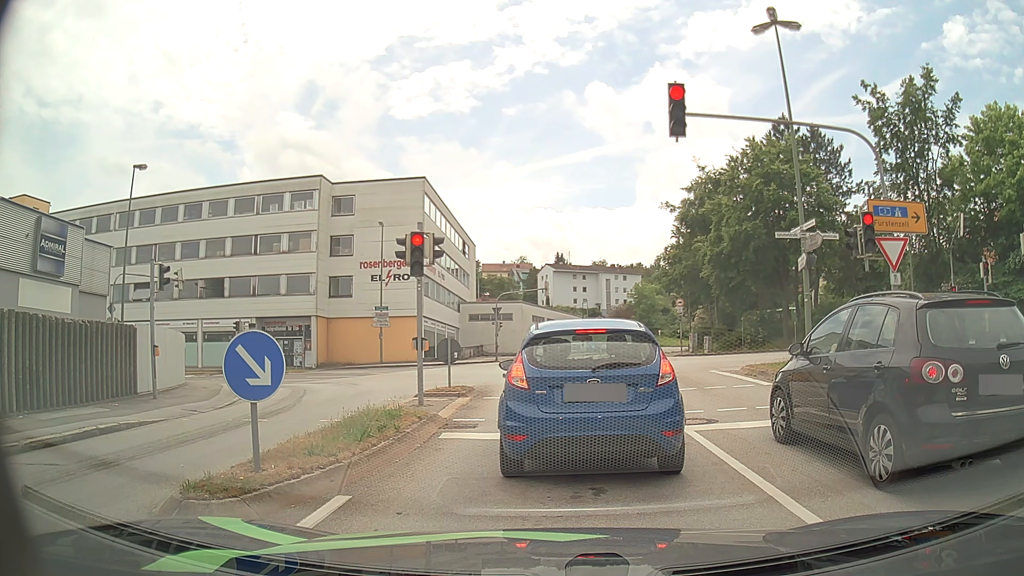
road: tertiary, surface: asphalt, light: Day
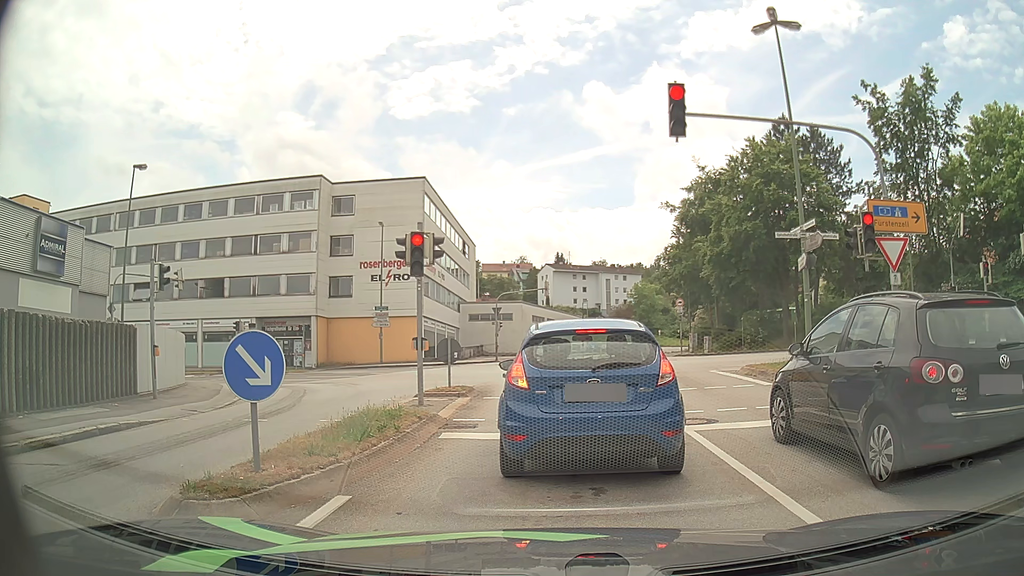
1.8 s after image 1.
(0.0, 0.0) m; 0°
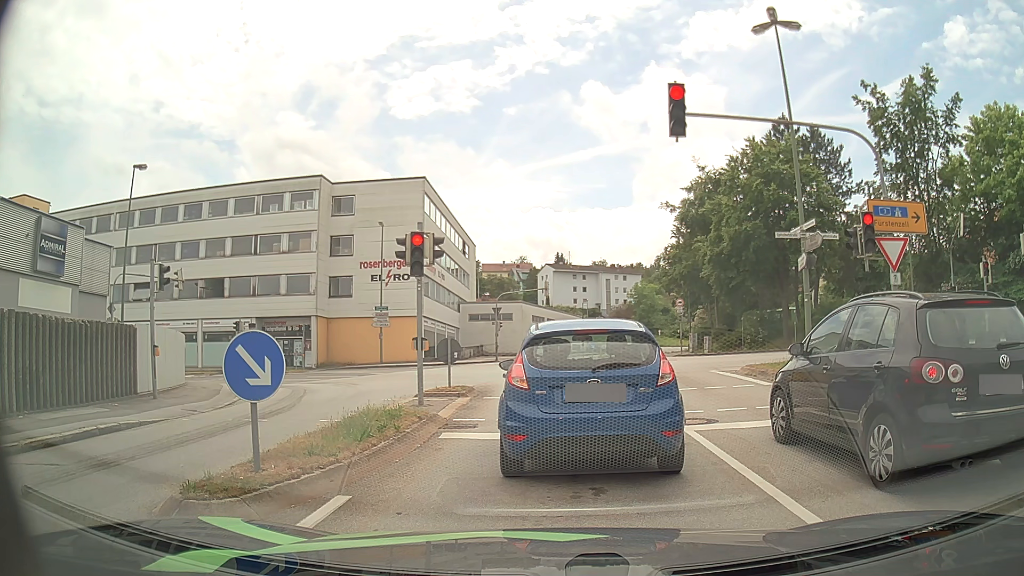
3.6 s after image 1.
(0.0, 0.0) m; 0°
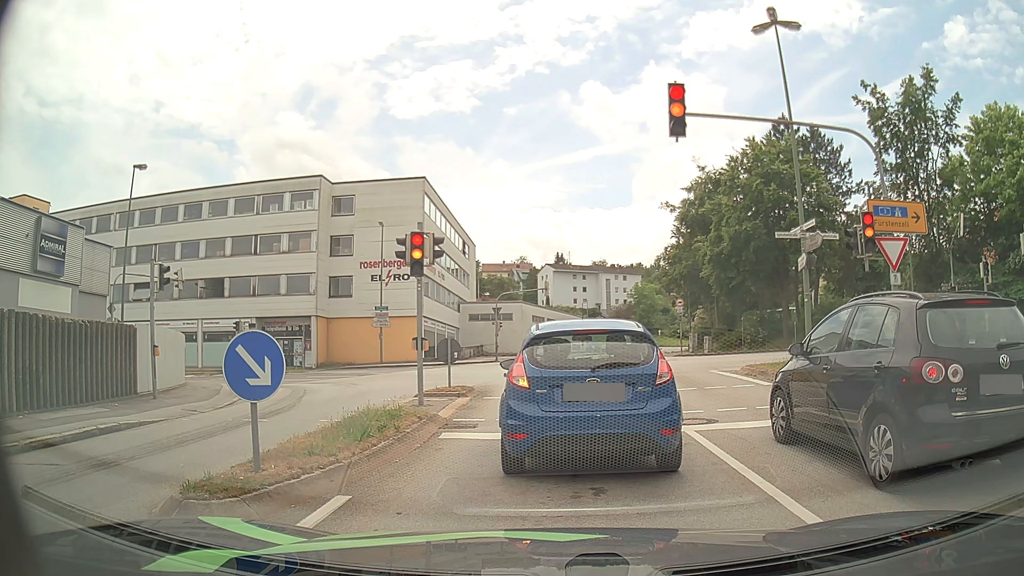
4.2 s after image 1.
(0.0, 0.0) m; 0°
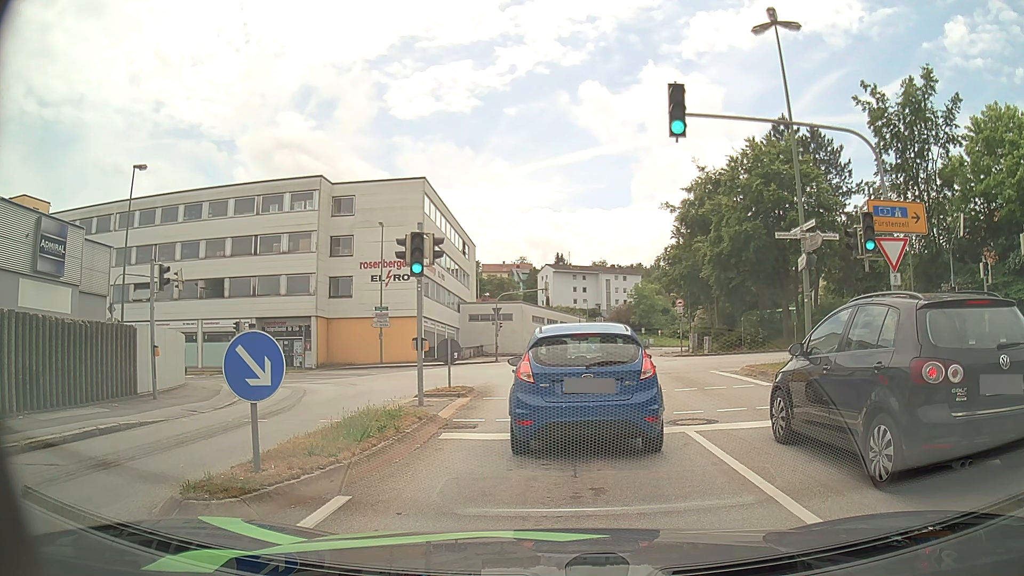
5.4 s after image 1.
(0.0, 0.0) m; 0°
(0, +10) (0, +20) (-1, +30) (-5, +39) (-14, +44) (-24, +45) (-34, +45) (-44, +45) (-54, +45) (-64, +45) m
